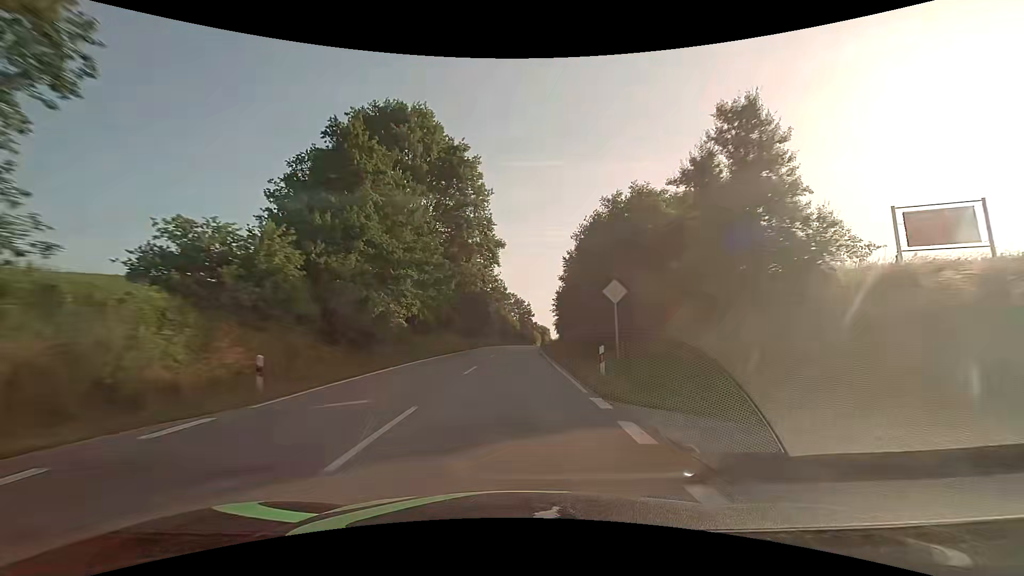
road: secondary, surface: asphalt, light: Day
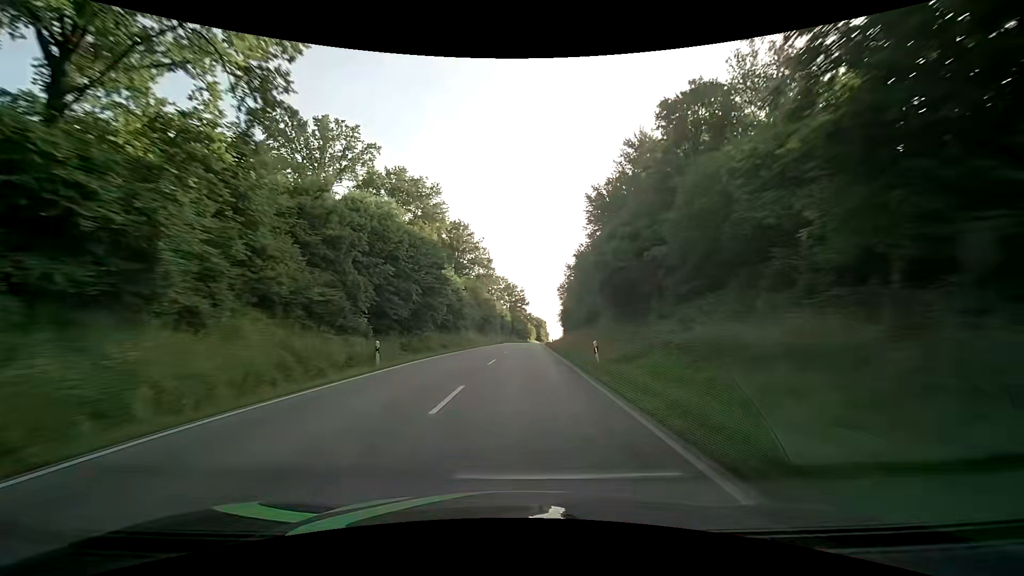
(+0.1, +45.1) m; +1°
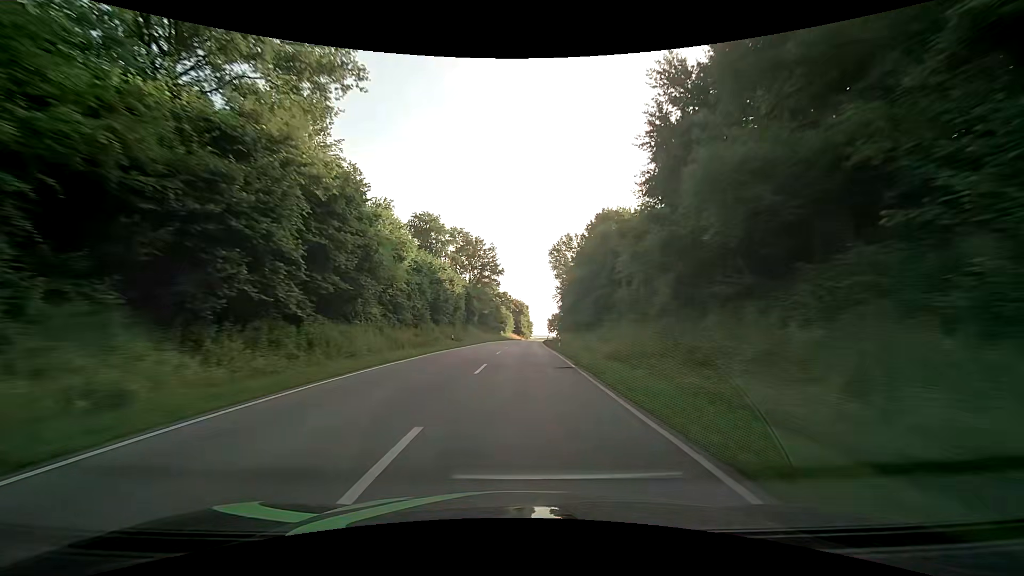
(+1.6, +77.8) m; +3°
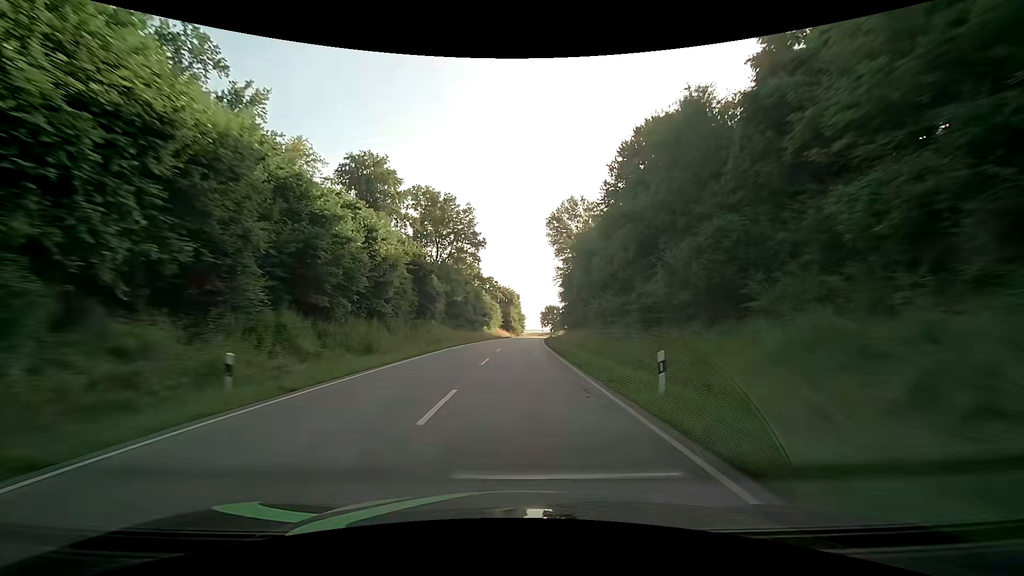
(+0.1, +31.5) m; +1°
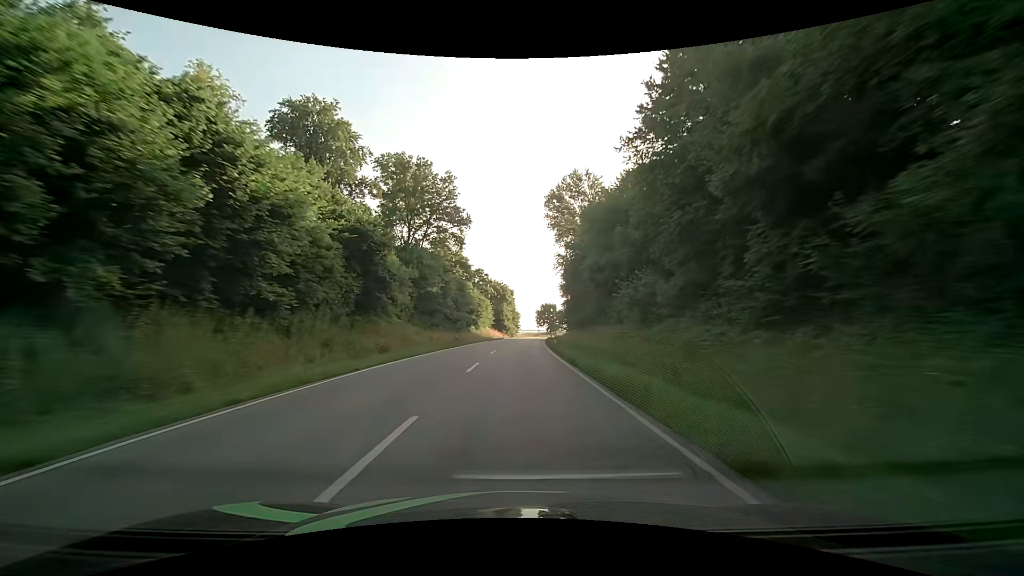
(+0.1, +15.7) m; +1°
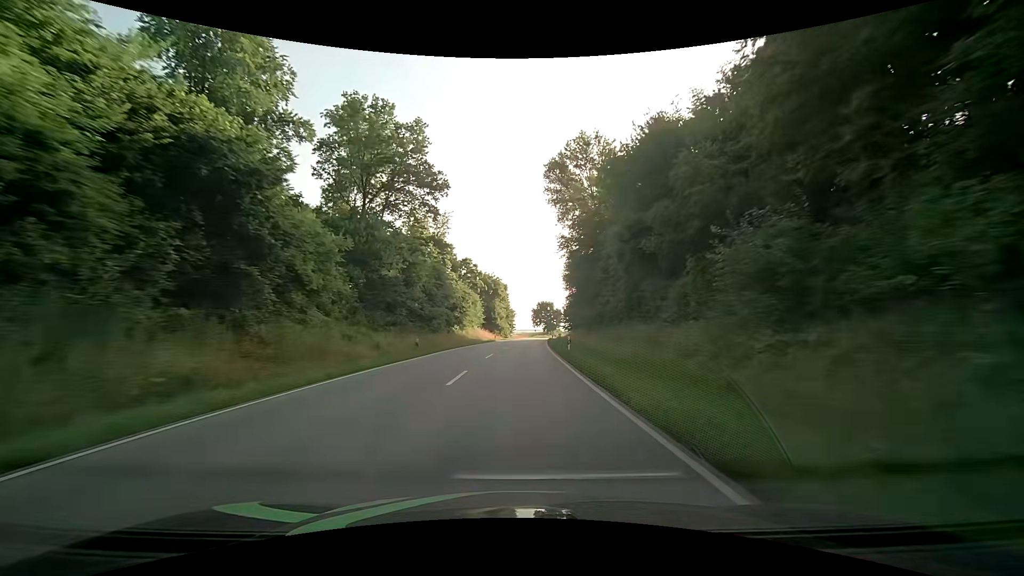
(0.0, +15.7) m; 0°
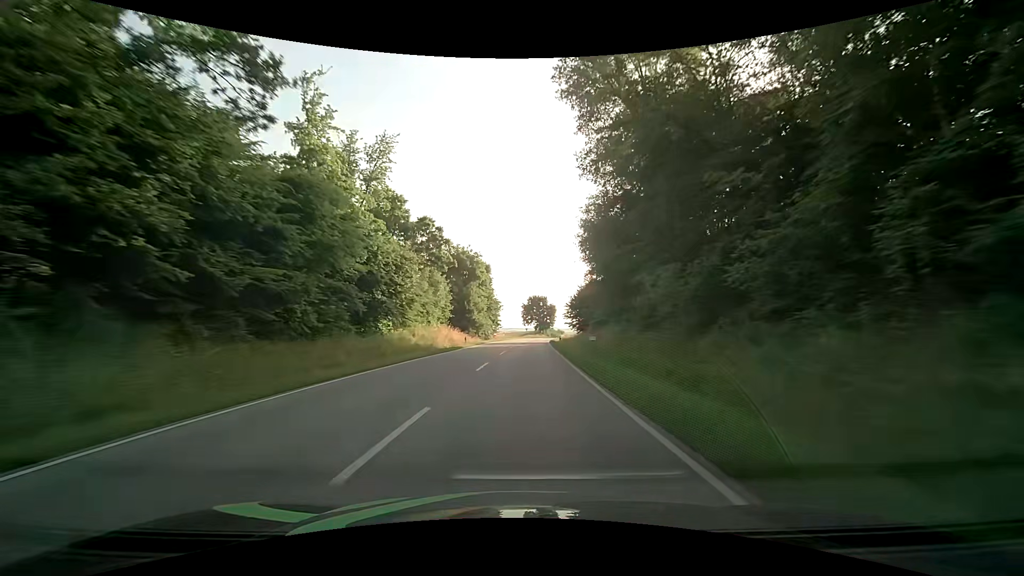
(+0.4, +31.2) m; +2°
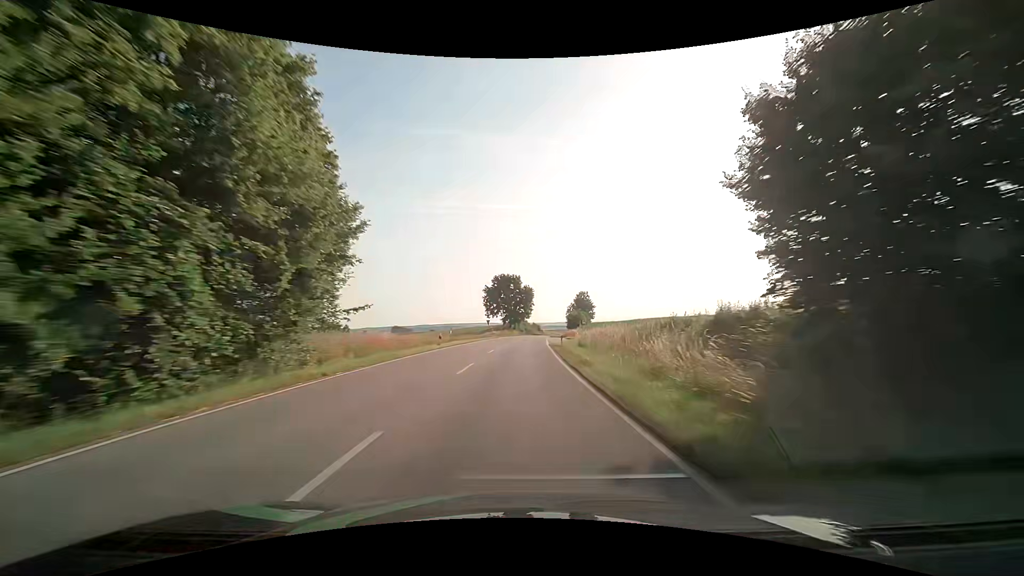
(+1.6, +62.0) m; +3°
(0, +10) (0, +20) (0, +30) (+1, +40) (+1, +50) (+2, +60) (+2, +70) (+3, +80) (+4, +90) (+5, +100) m
